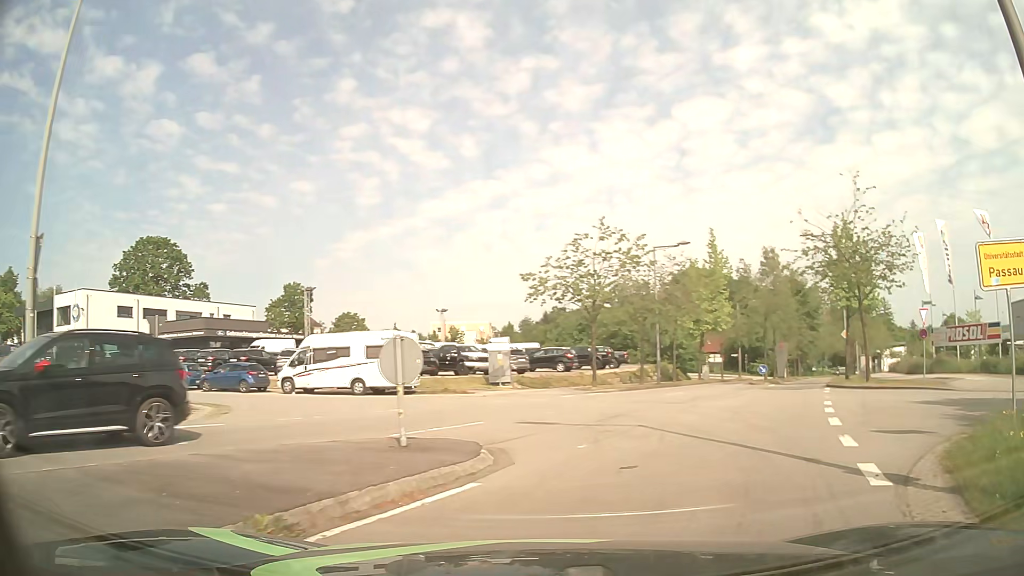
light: Day
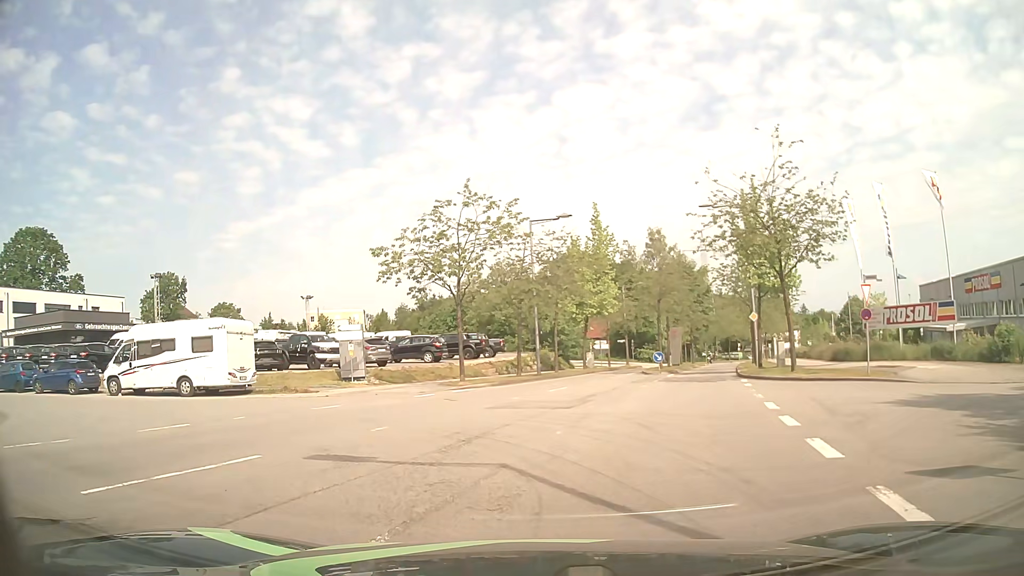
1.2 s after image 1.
(+0.7, +5.0) m; +10°
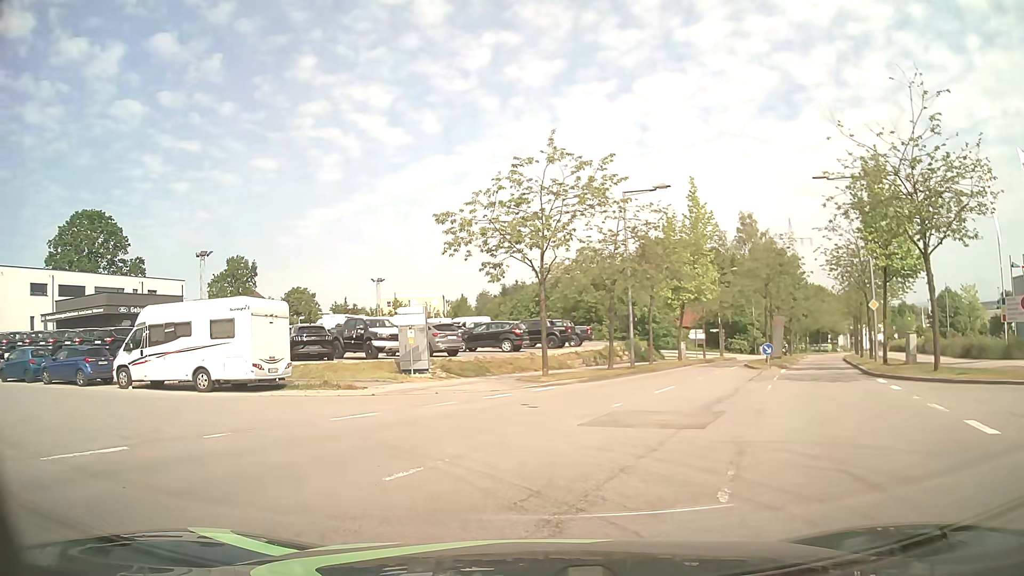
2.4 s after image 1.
(-0.3, +4.7) m; -7°
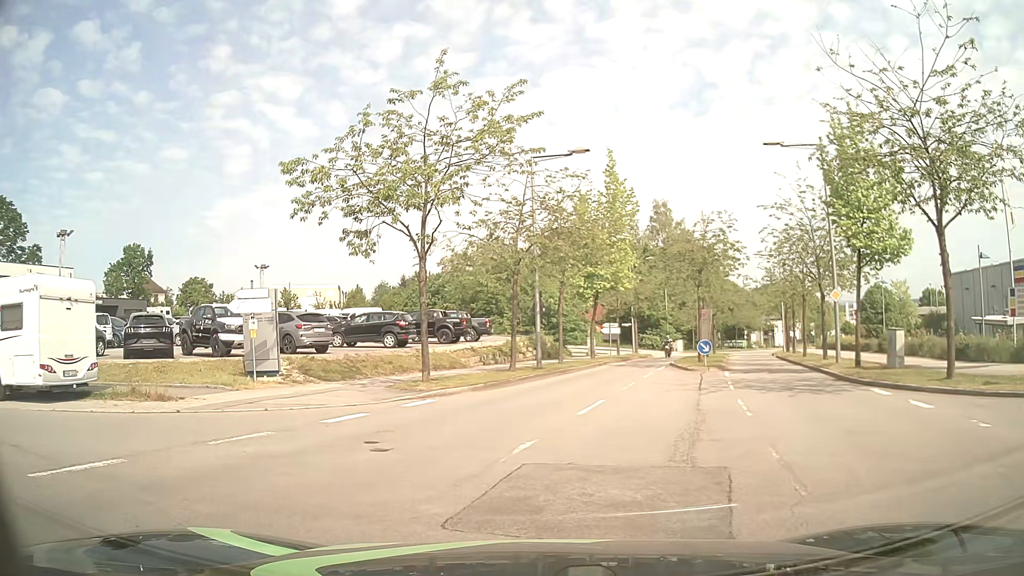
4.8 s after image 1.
(+0.3, +5.6) m; +8°
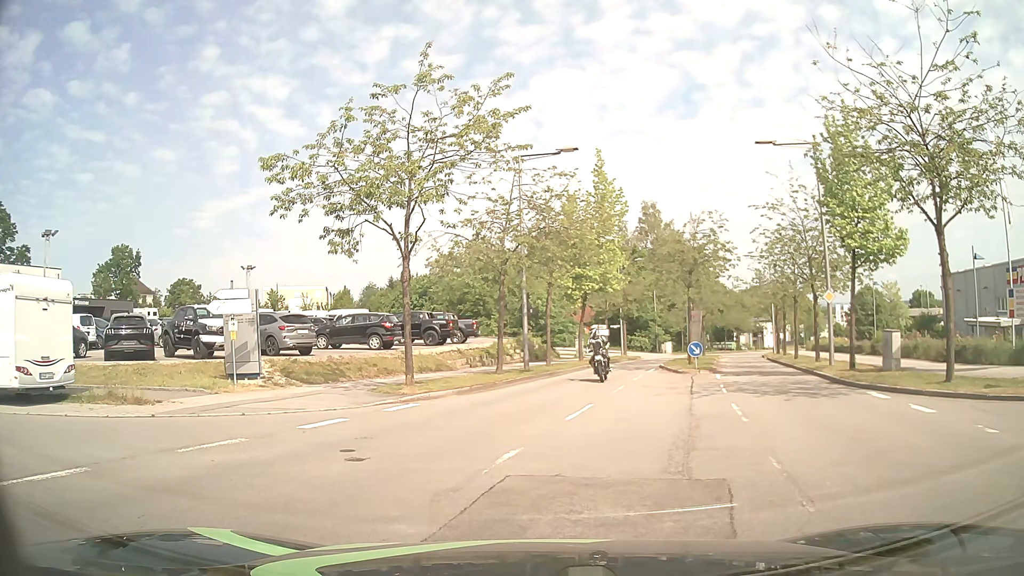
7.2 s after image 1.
(0.0, +0.6) m; 0°
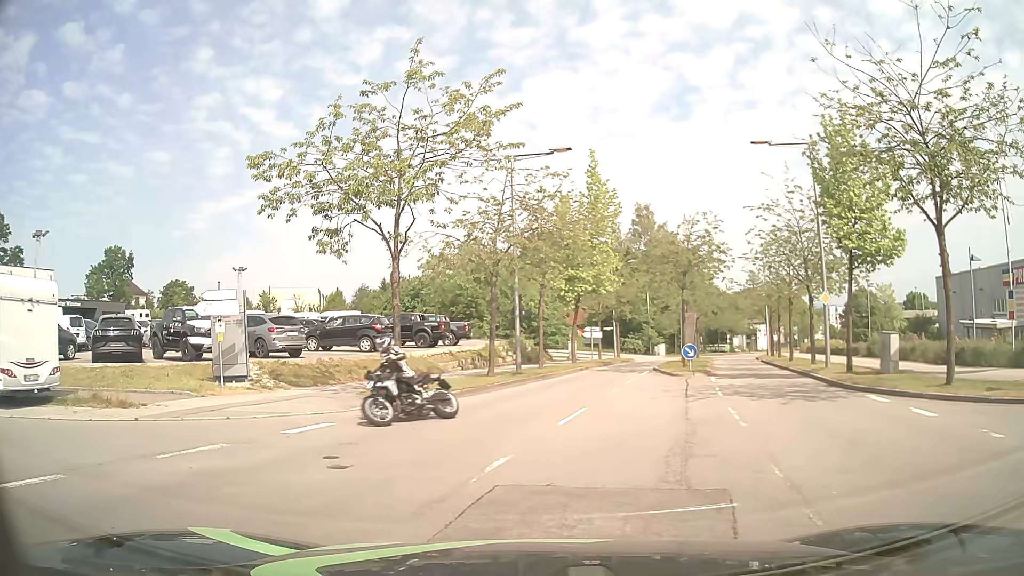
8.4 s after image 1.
(0.0, +0.3) m; 0°
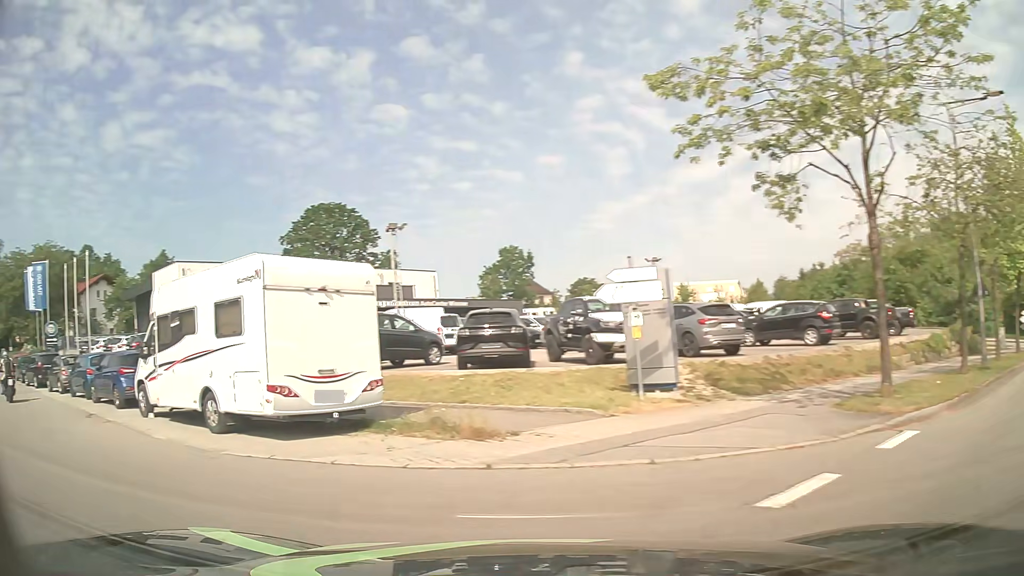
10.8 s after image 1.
(-0.9, +5.2) m; -31°
